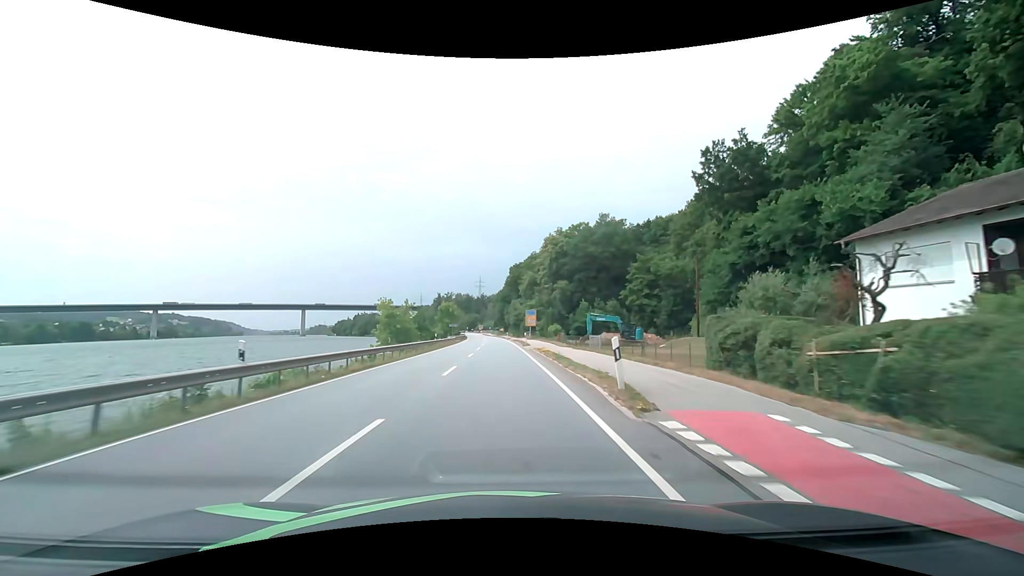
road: primary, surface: asphalt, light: Day
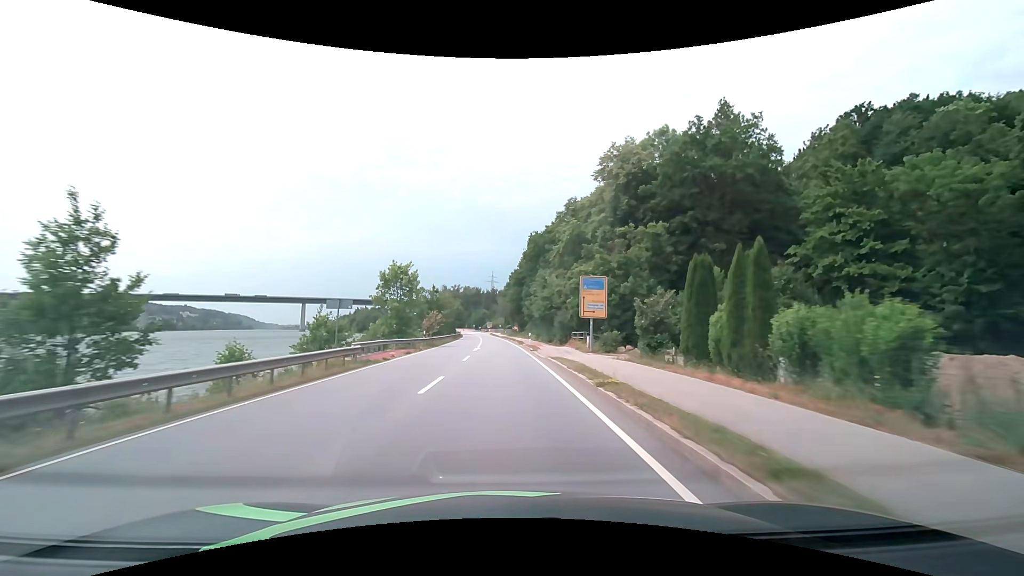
(-0.5, +53.0) m; -1°
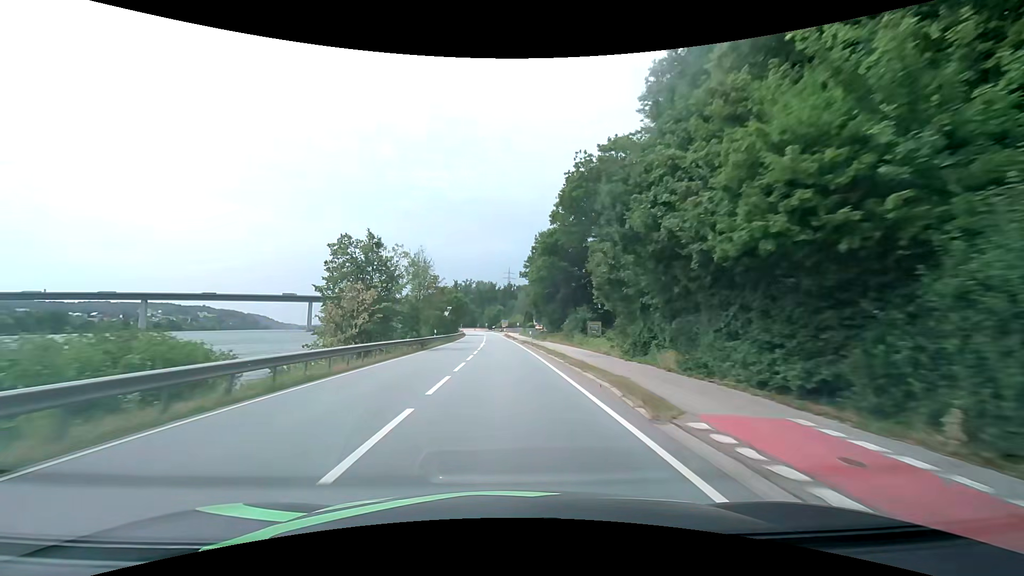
(-0.7, +42.9) m; -2°
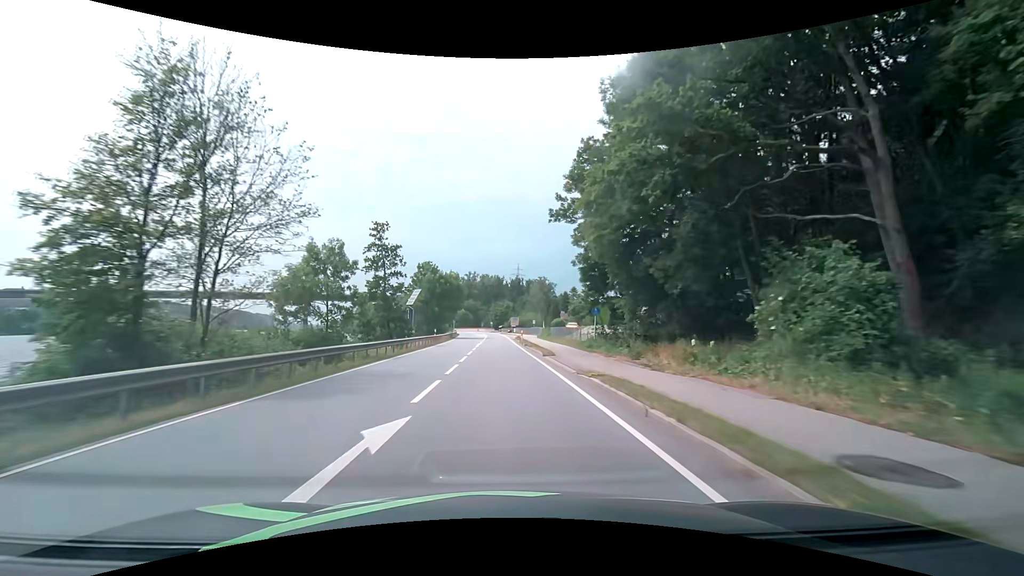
(-0.5, +43.2) m; -1°
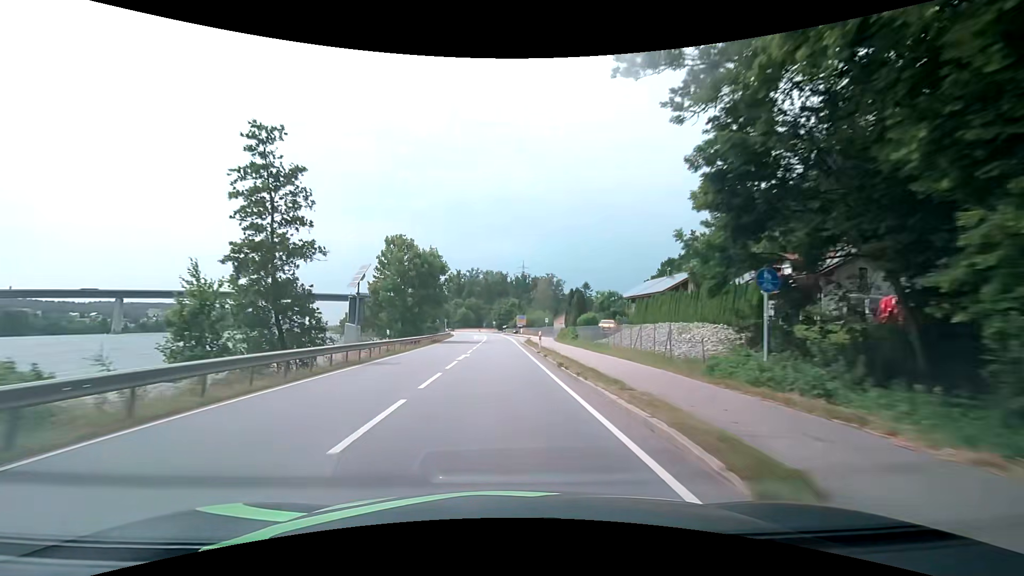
(-0.1, +21.7) m; 0°
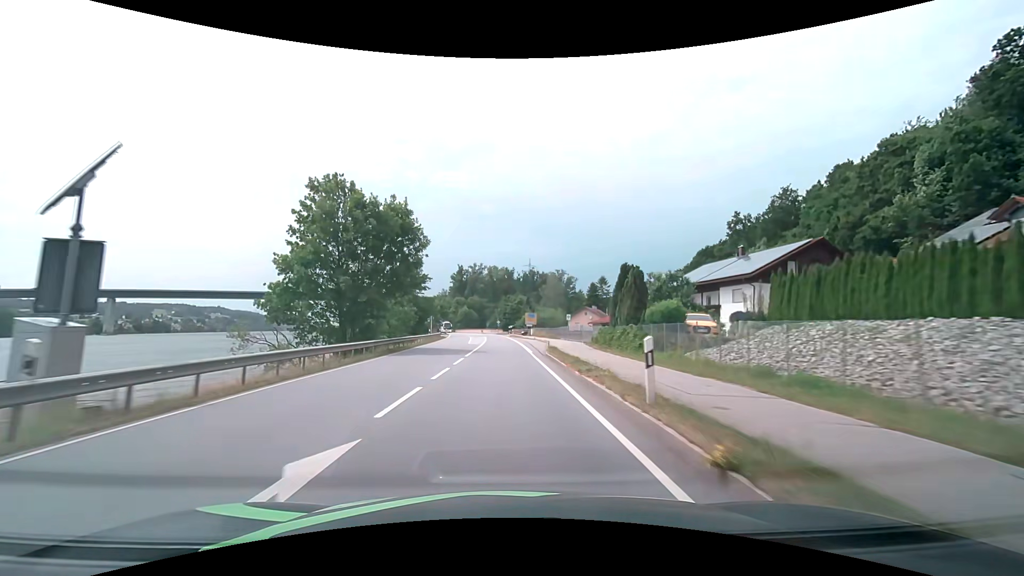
(-0.2, +21.8) m; -1°
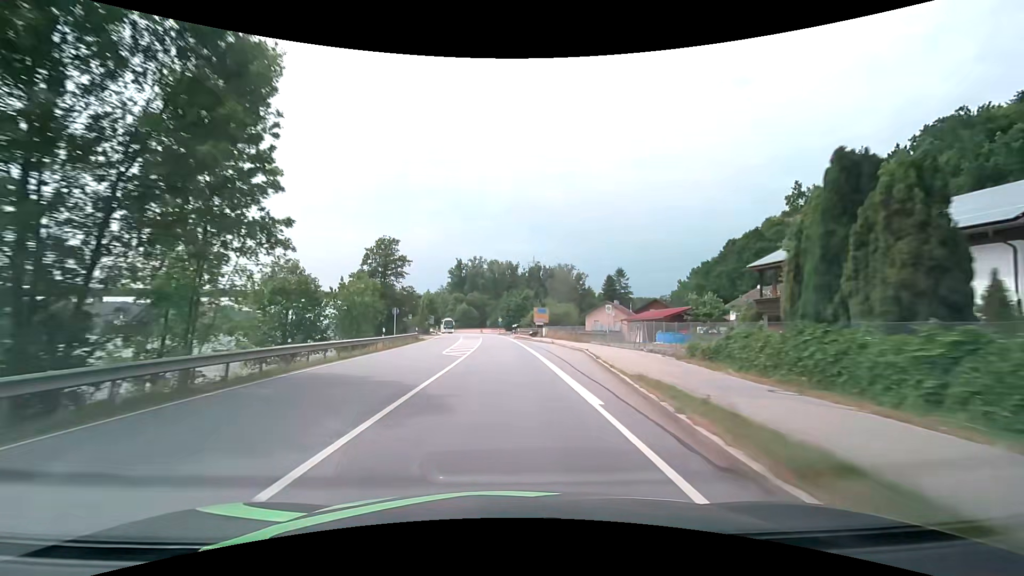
(0.0, +21.7) m; 0°
(0, +10) (0, +20) (0, +30) (0, +40) (-1, +50) (-1, +60) (-1, +70) (-2, +80) (-3, +90) (-4, +100) m
